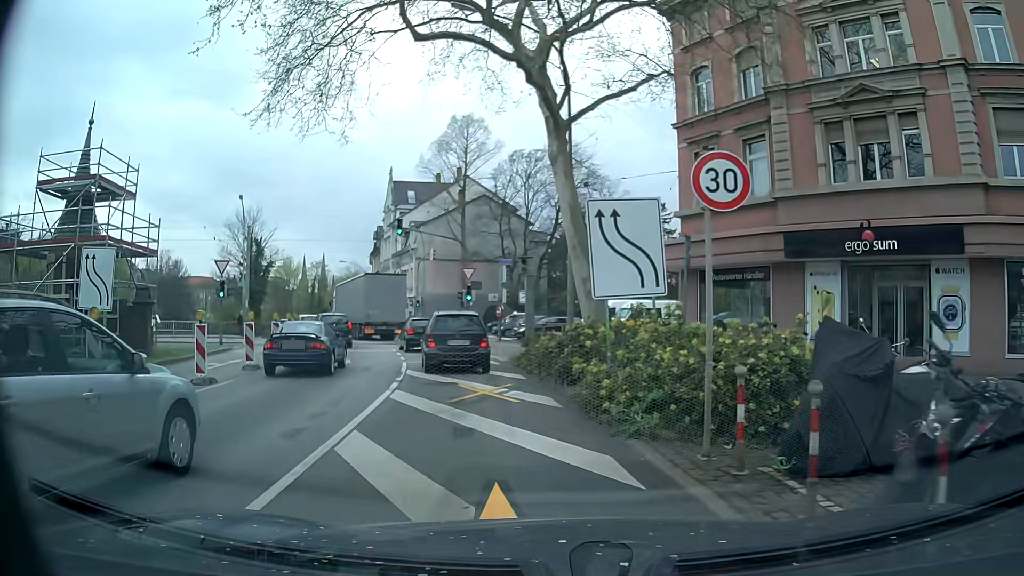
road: primary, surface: asphalt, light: Day
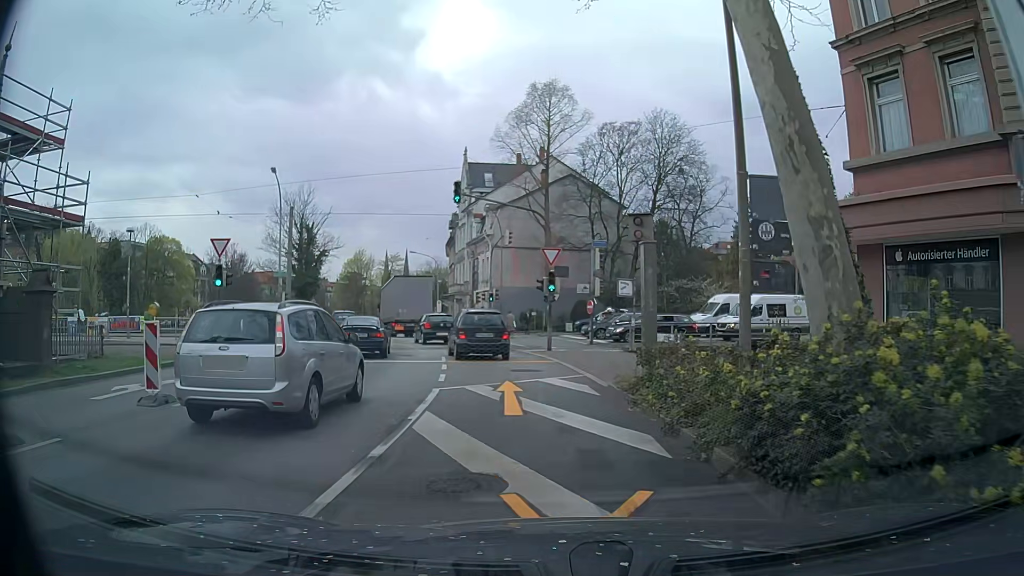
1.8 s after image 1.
(-0.6, +8.7) m; -6°
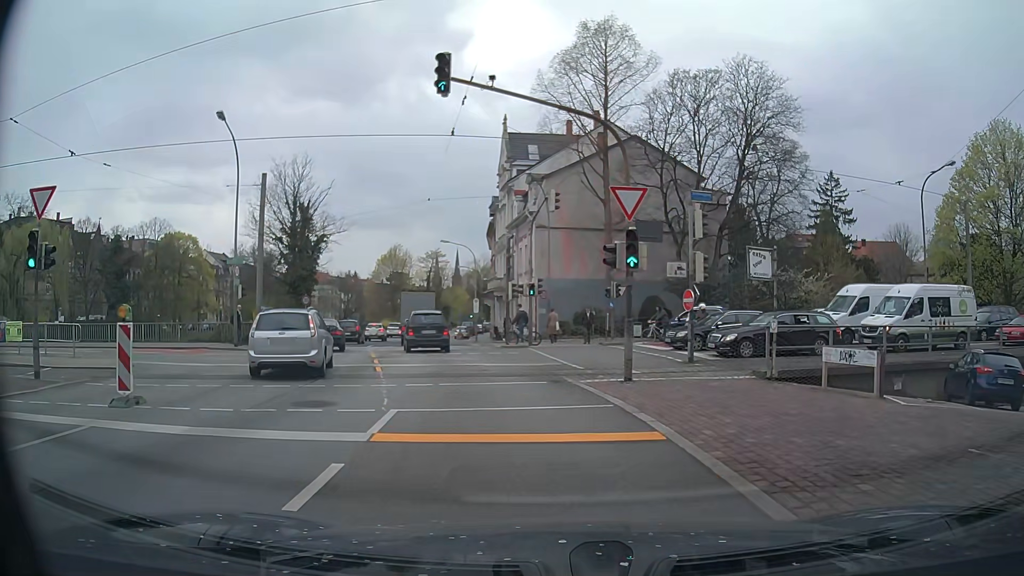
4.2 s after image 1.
(-0.5, +12.7) m; -6°
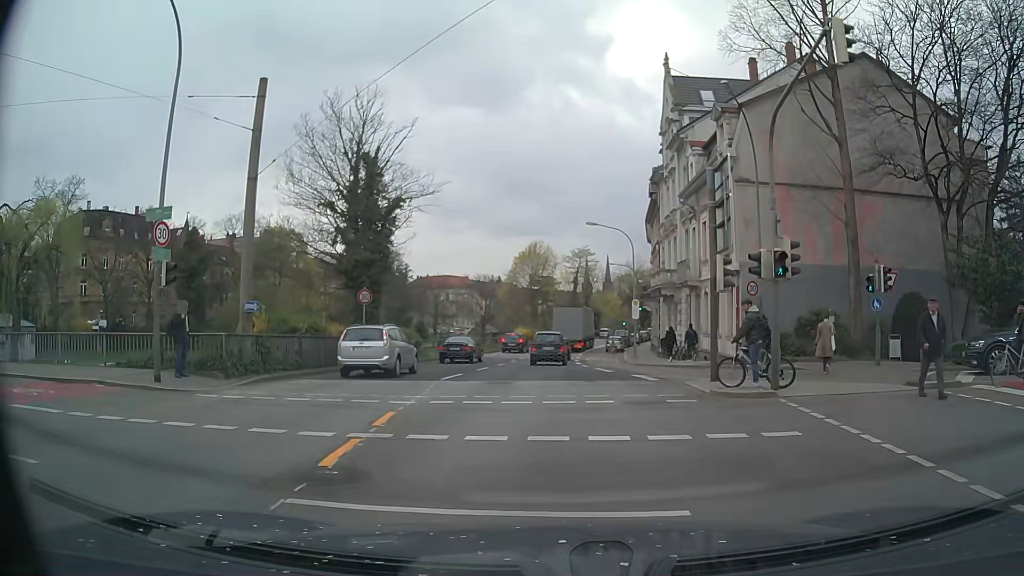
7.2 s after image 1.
(-1.8, +16.5) m; -12°
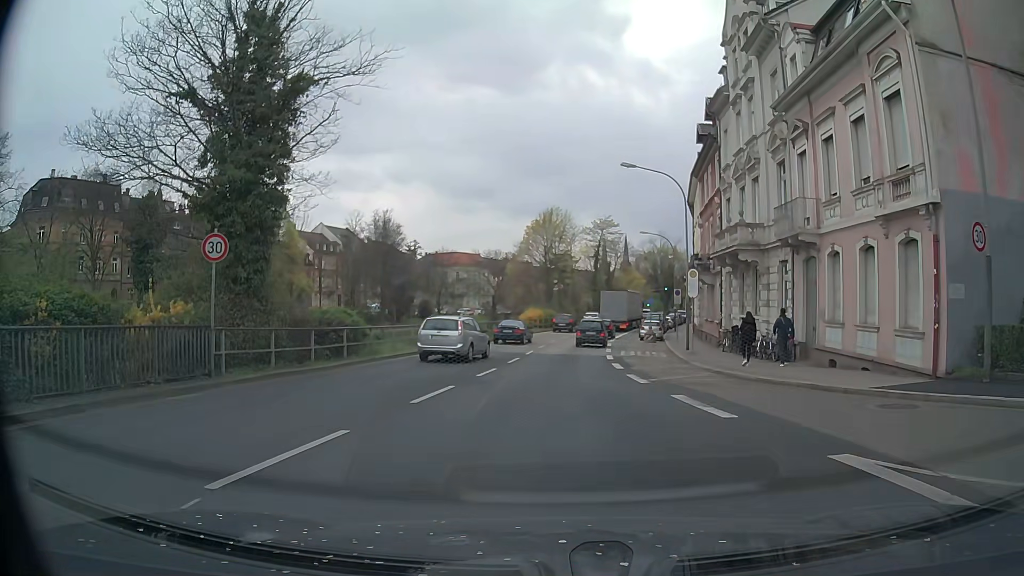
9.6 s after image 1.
(-0.2, +13.8) m; -1°
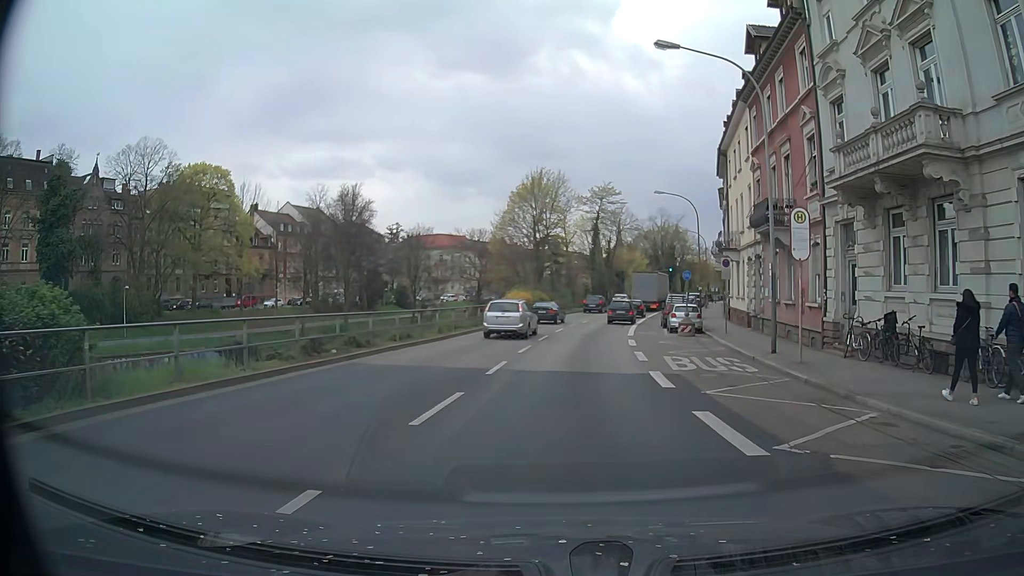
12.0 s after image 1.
(+0.1, +14.9) m; +2°
(0, +10) (0, +20) (+1, +30) (+2, +40) (+4, +50) (+6, +60) (+8, +69) (+10, +79) (+13, +89) (+15, +98) m
